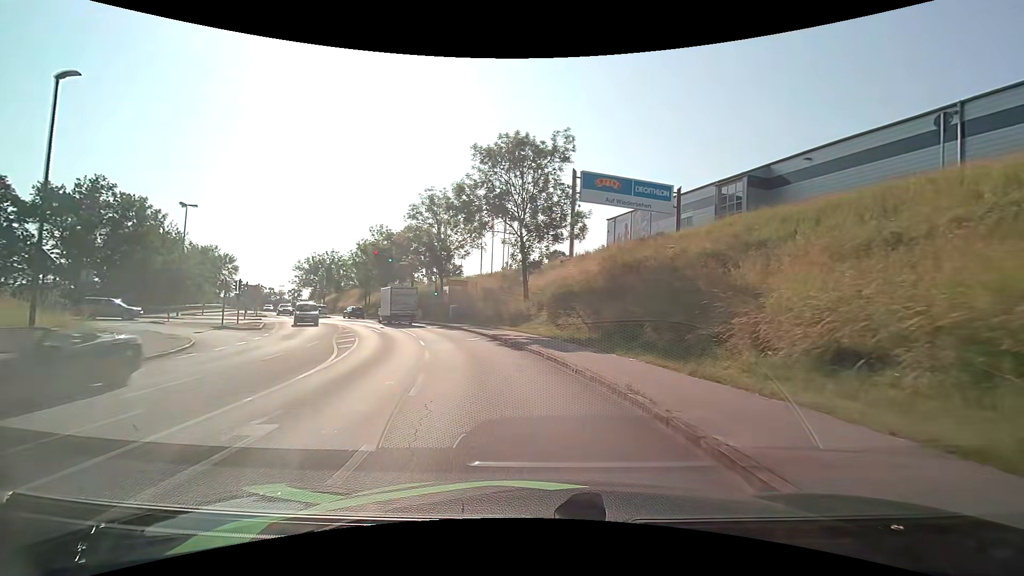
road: tertiary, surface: asphalt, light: Day
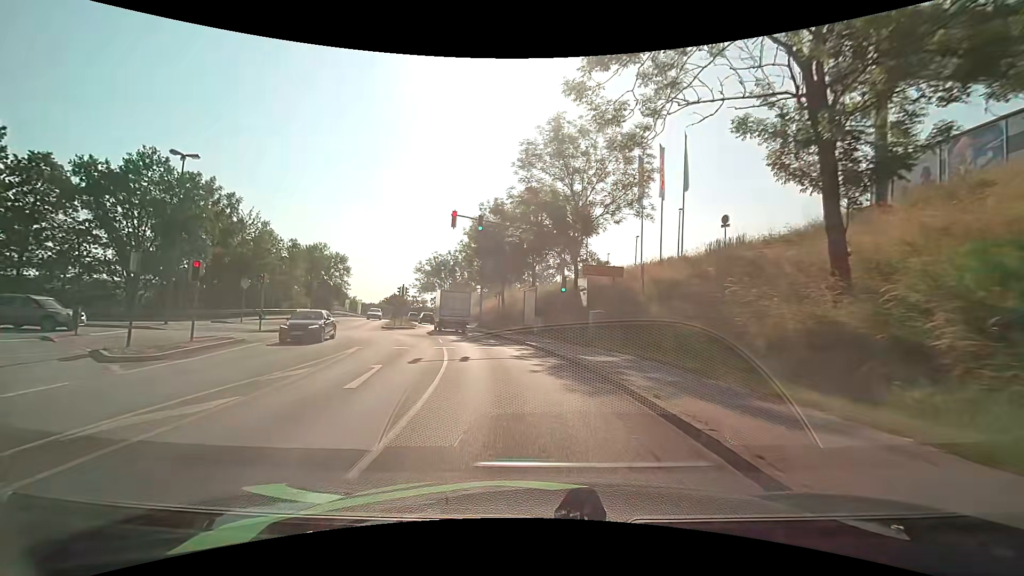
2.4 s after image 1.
(-3.1, +22.5) m; -16°
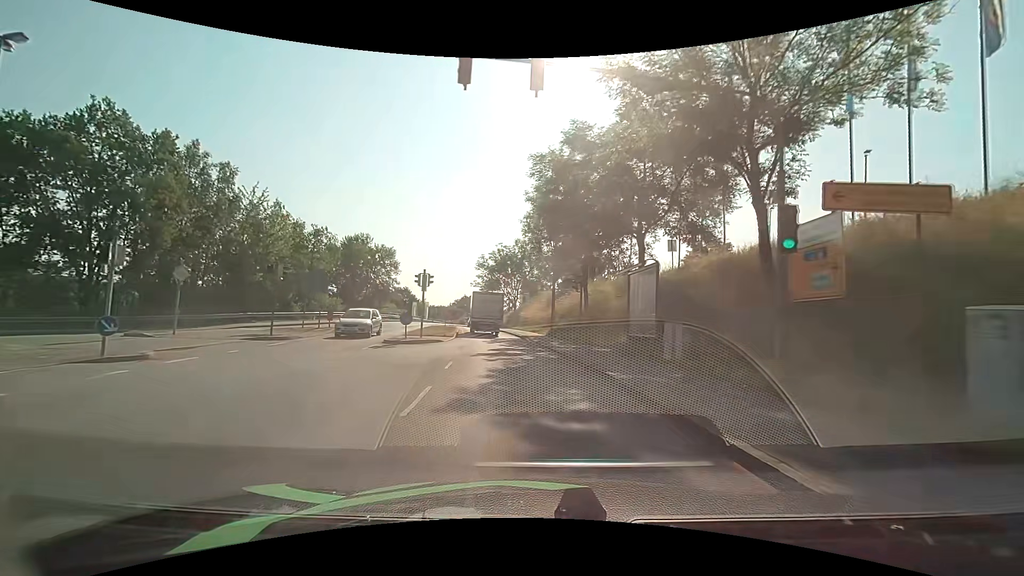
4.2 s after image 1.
(-1.4, +16.6) m; -9°
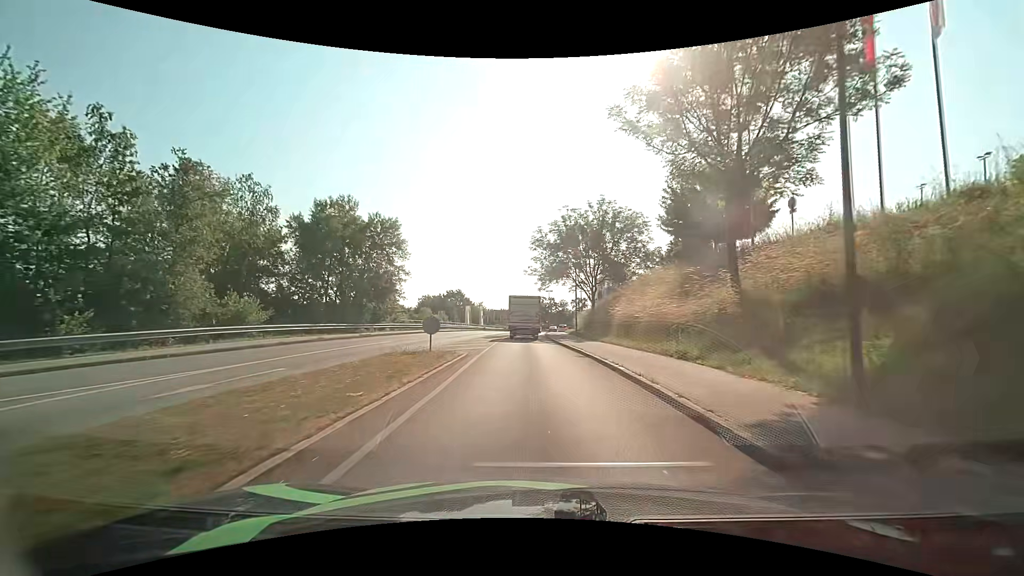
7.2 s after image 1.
(-2.3, +28.6) m; -8°
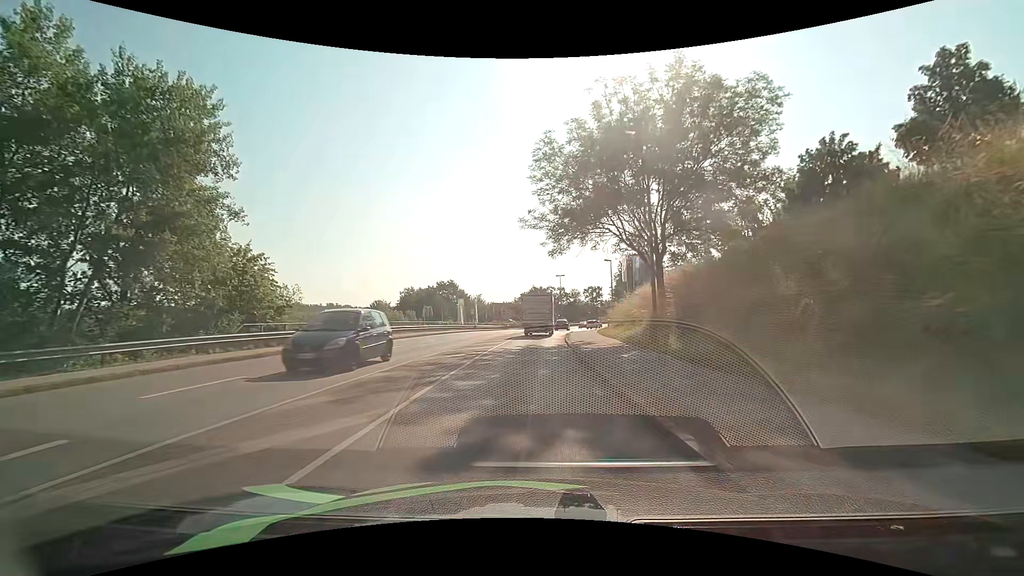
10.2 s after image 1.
(-0.3, +27.6) m; -1°
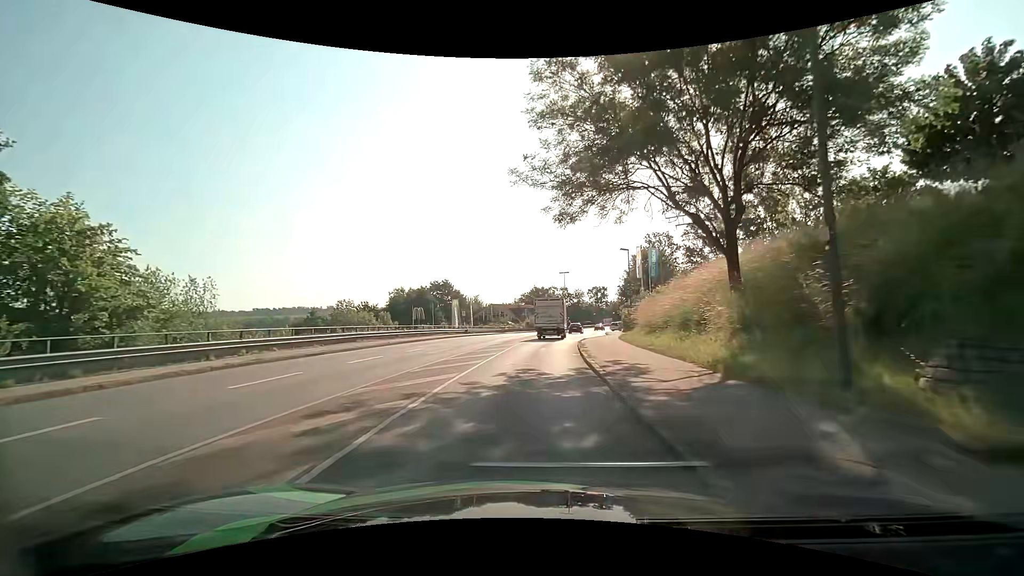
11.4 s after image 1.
(0.0, +10.4) m; 0°
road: primary_link
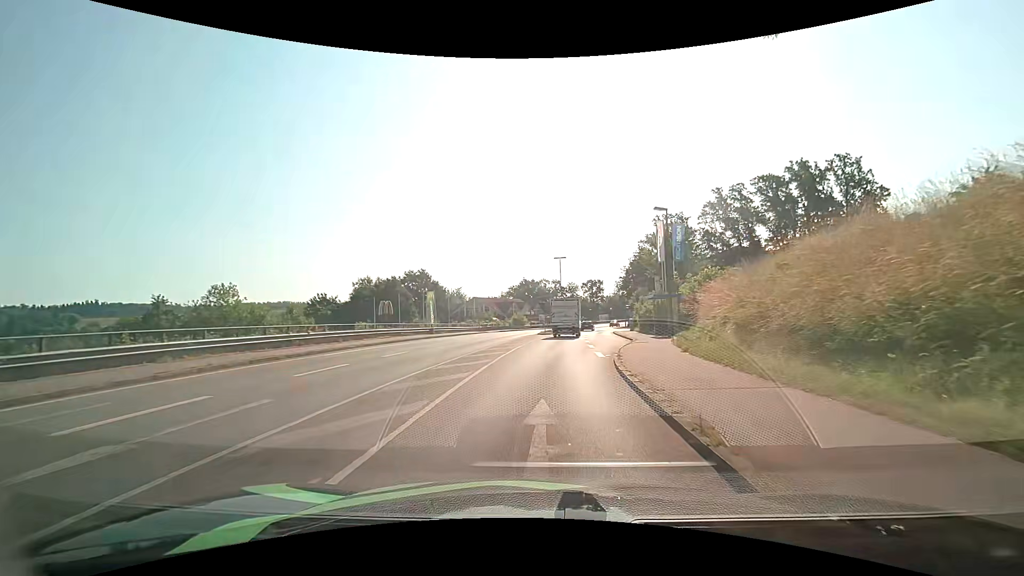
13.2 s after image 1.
(-0.1, +16.6) m; +1°
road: tertiary
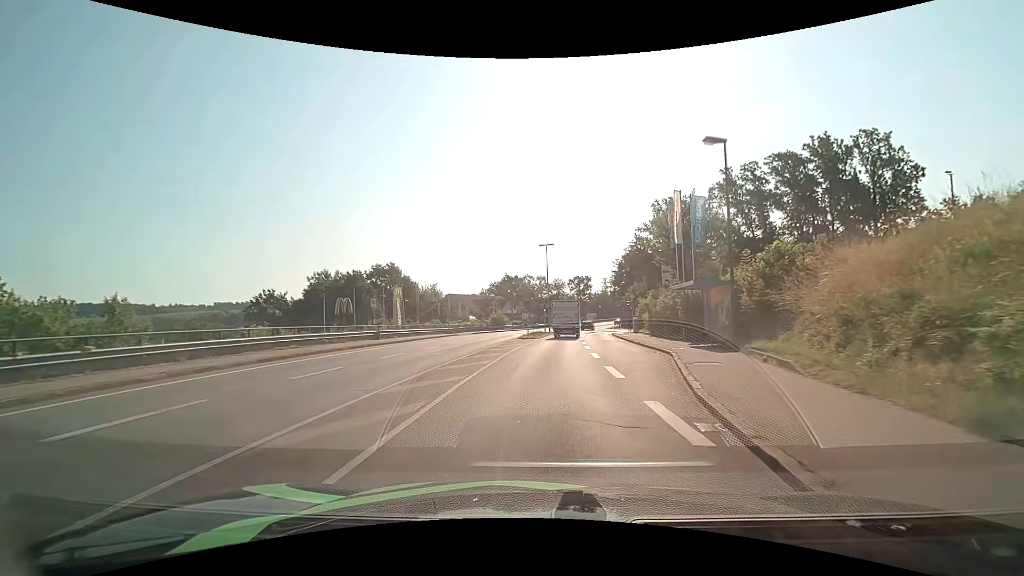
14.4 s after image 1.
(+0.1, +12.1) m; +1°
(0, +10) (0, +20) (+1, +30) (+2, +40) (+3, +50) (+4, +60) (+5, +70) (+7, +80) (+9, +89) (+11, +99) m
